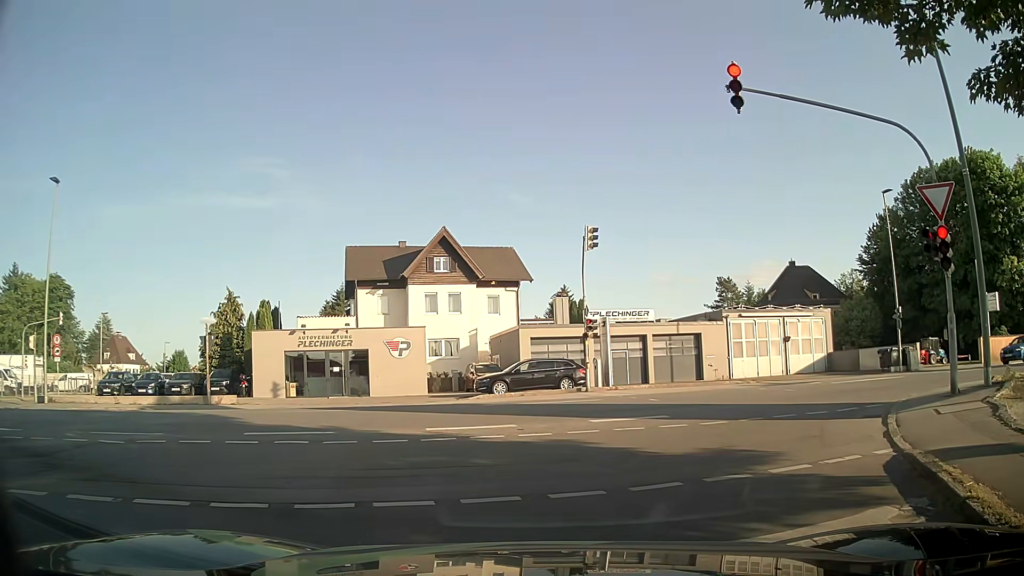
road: residential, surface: asphalt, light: Day
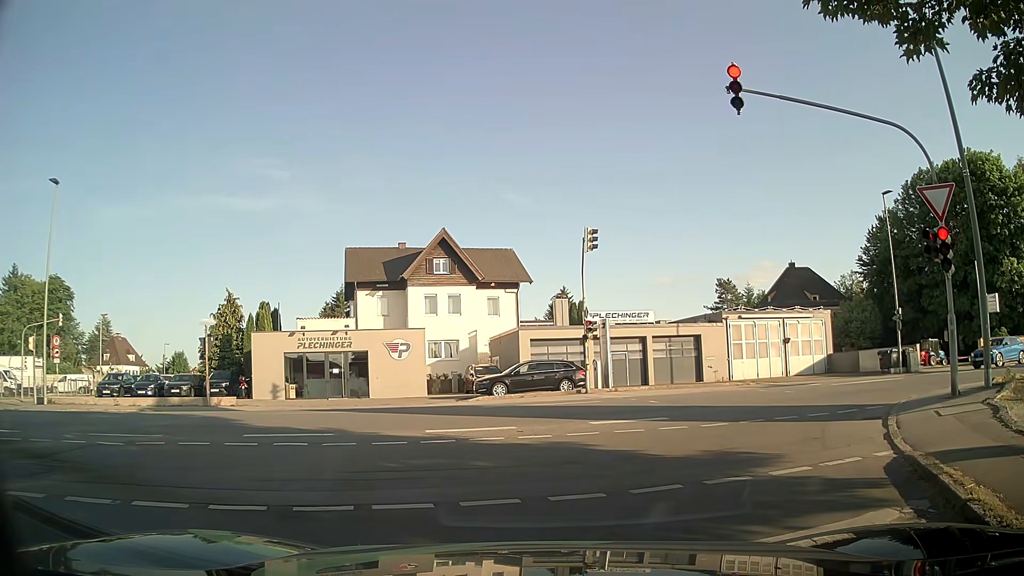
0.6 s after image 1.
(0.0, +0.1) m; 0°
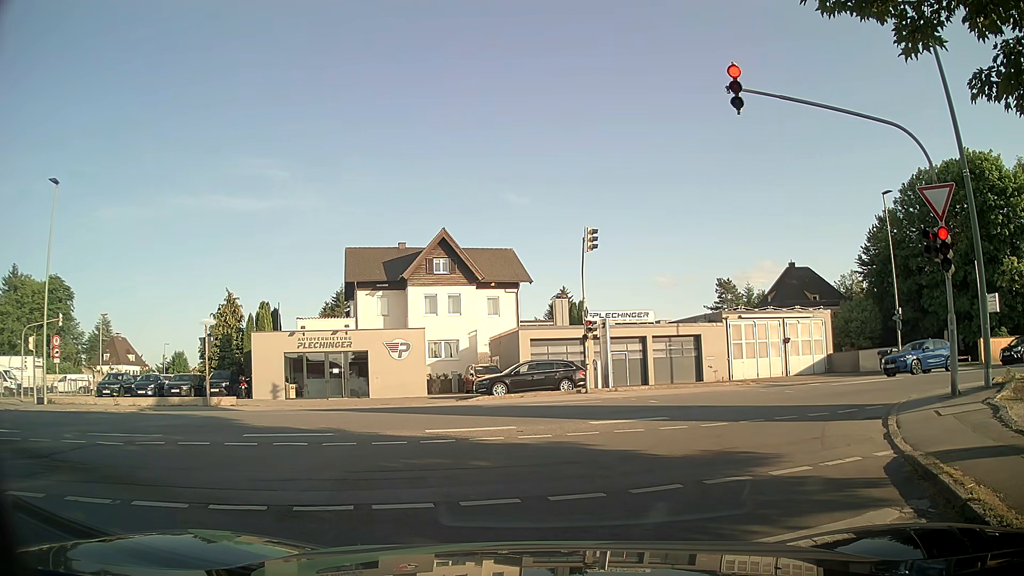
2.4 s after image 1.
(0.0, +0.1) m; 0°
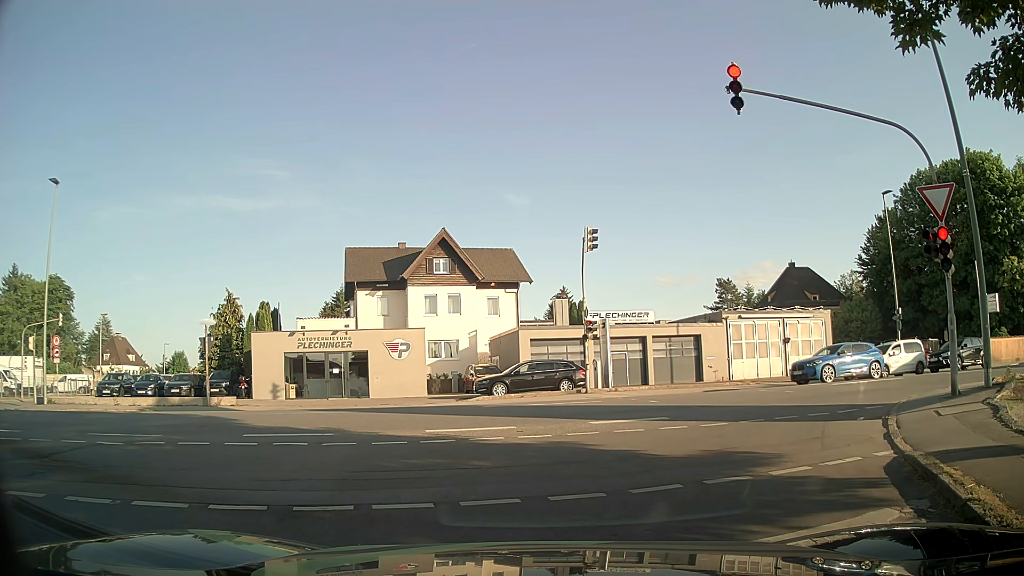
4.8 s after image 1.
(0.0, 0.0) m; 0°
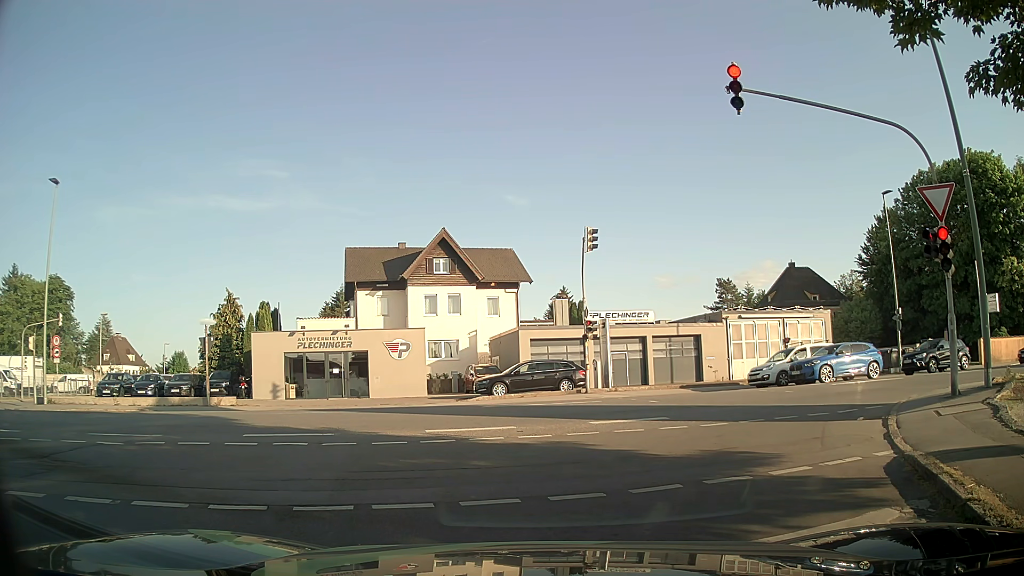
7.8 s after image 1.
(0.0, 0.0) m; 0°
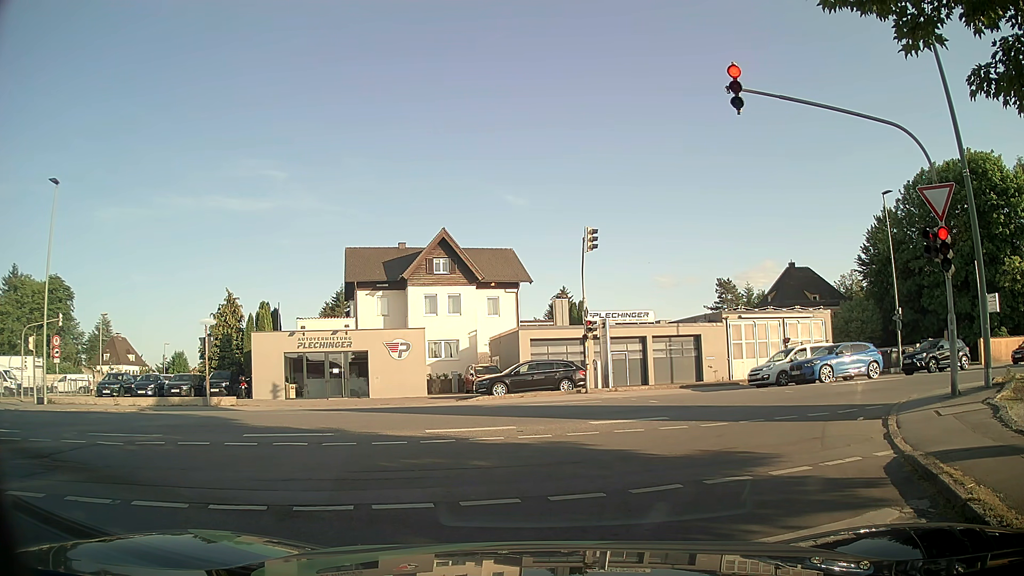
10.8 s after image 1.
(0.0, 0.0) m; 0°
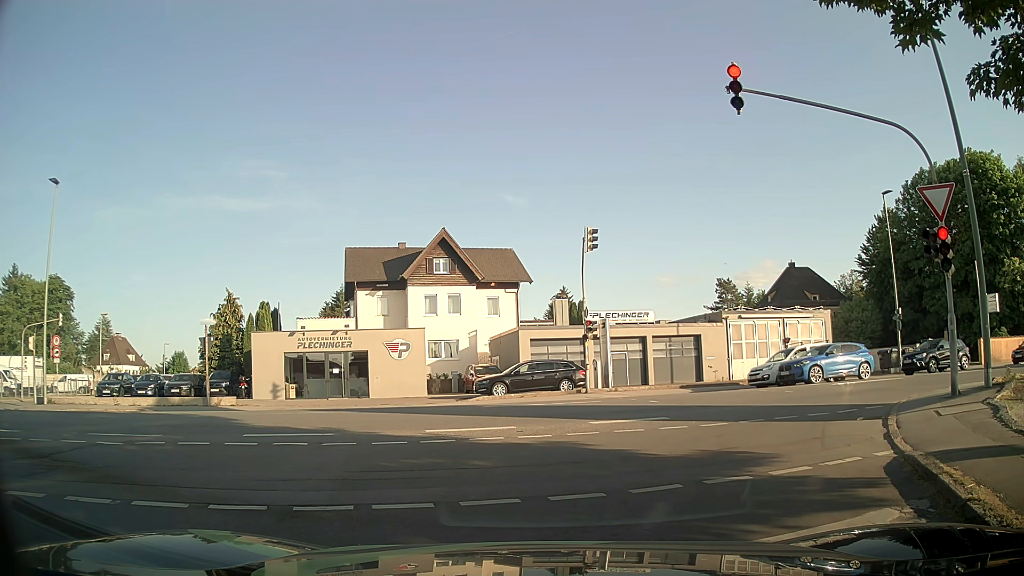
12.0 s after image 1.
(0.0, 0.0) m; 0°
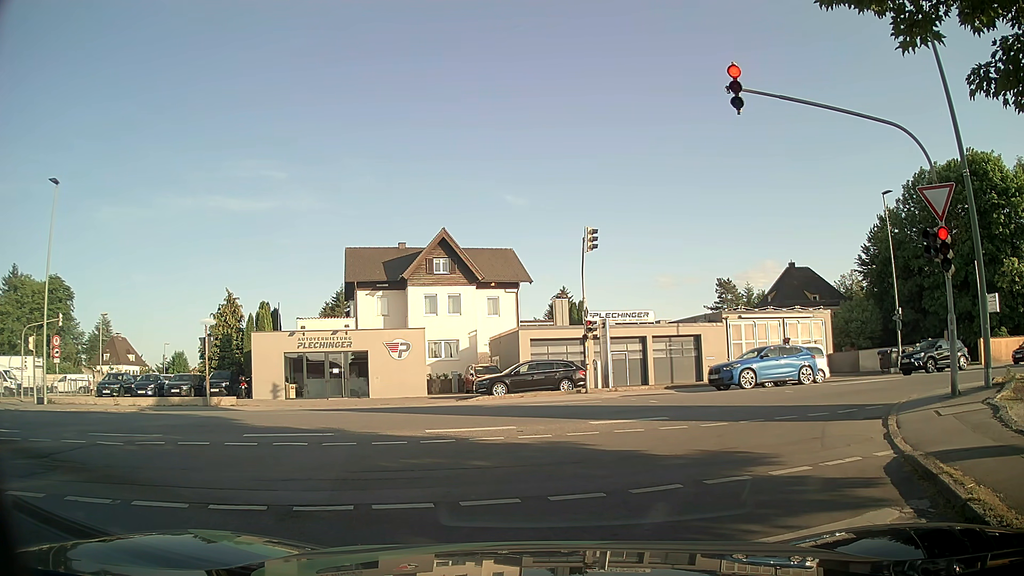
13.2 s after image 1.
(0.0, 0.0) m; 0°
